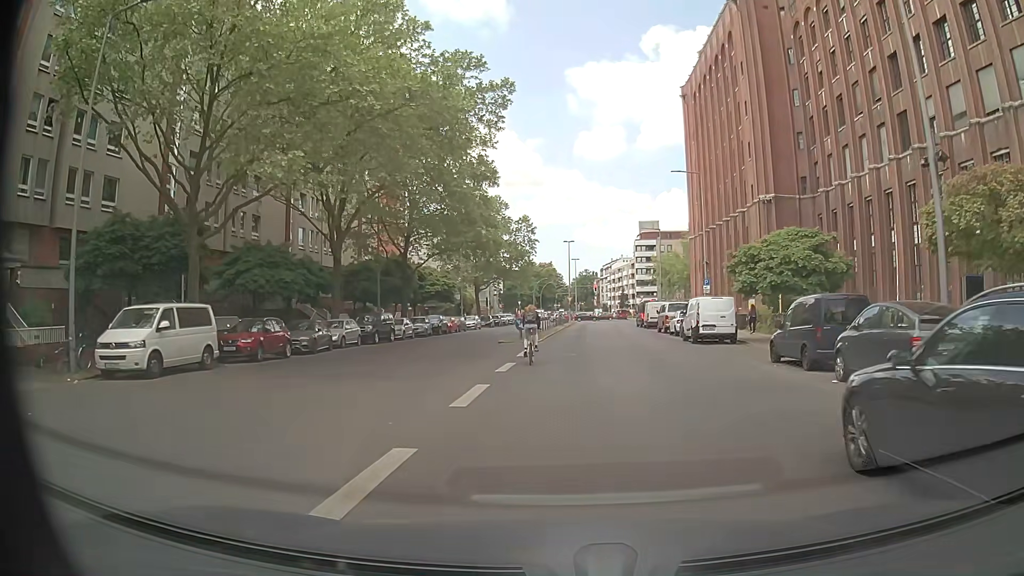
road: tertiary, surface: asphalt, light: Day
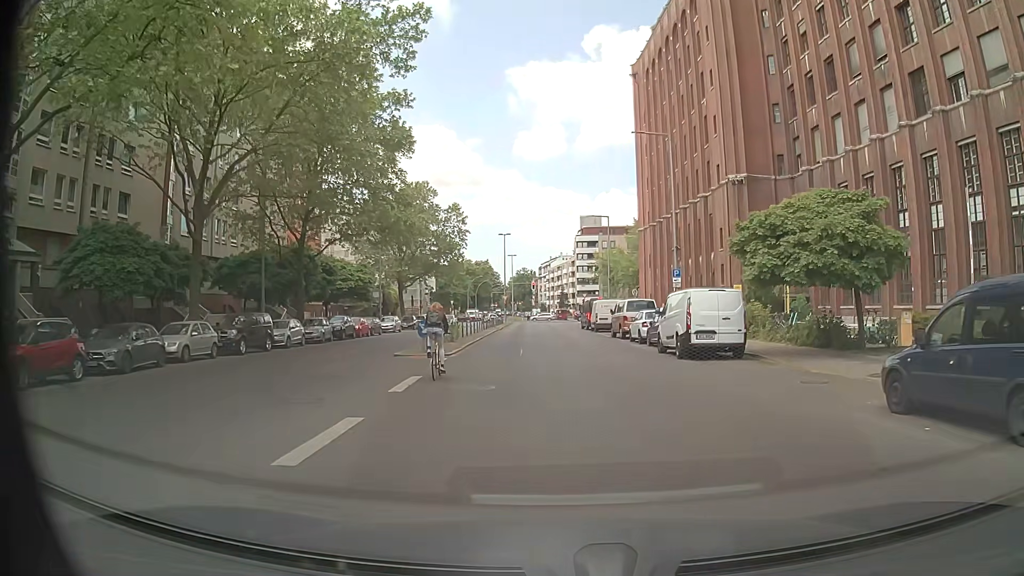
(+0.5, +9.8) m; +6°
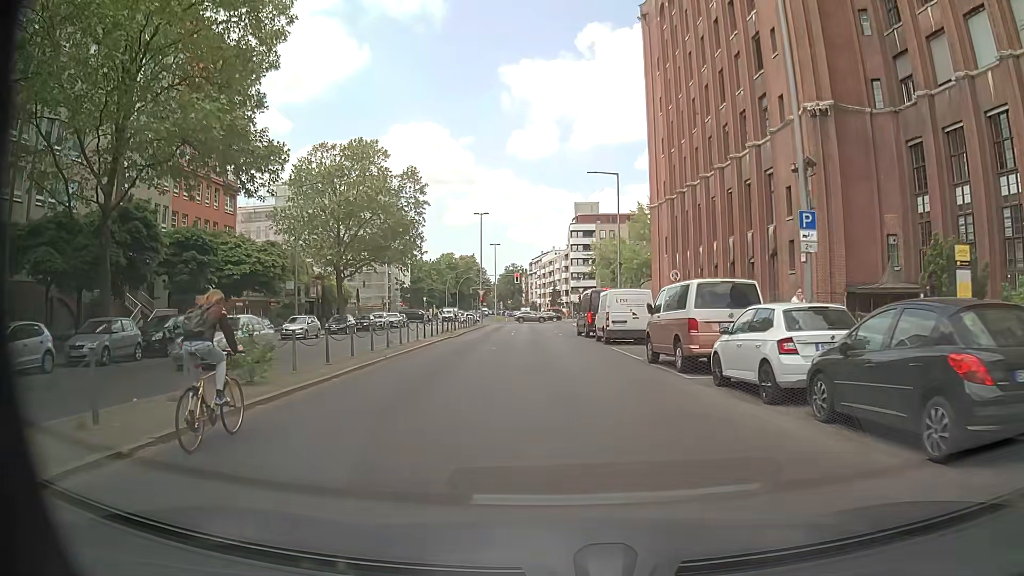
(+0.3, +19.7) m; 0°
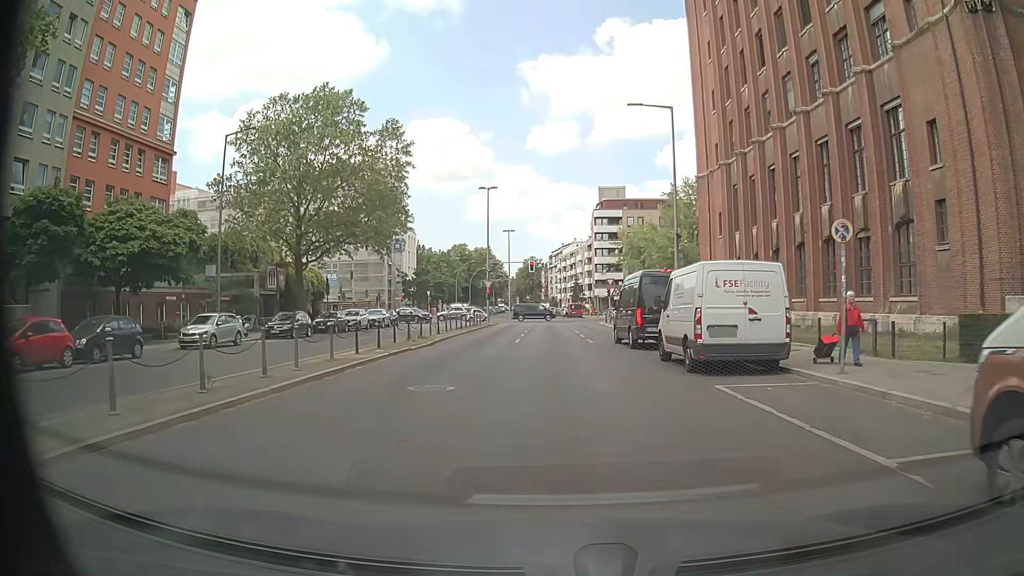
(-0.2, +14.1) m; -2°
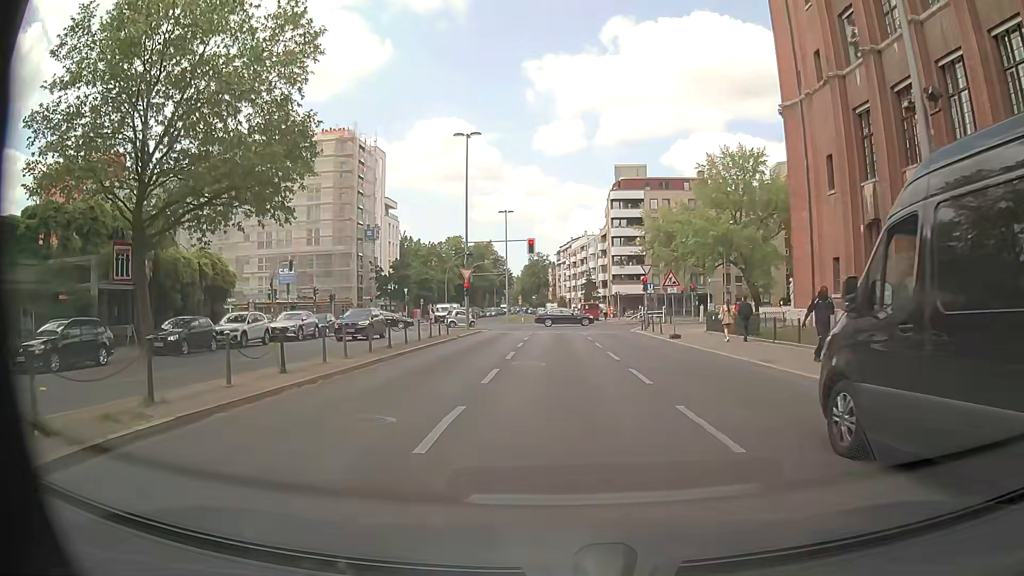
(-0.1, +20.4) m; -1°
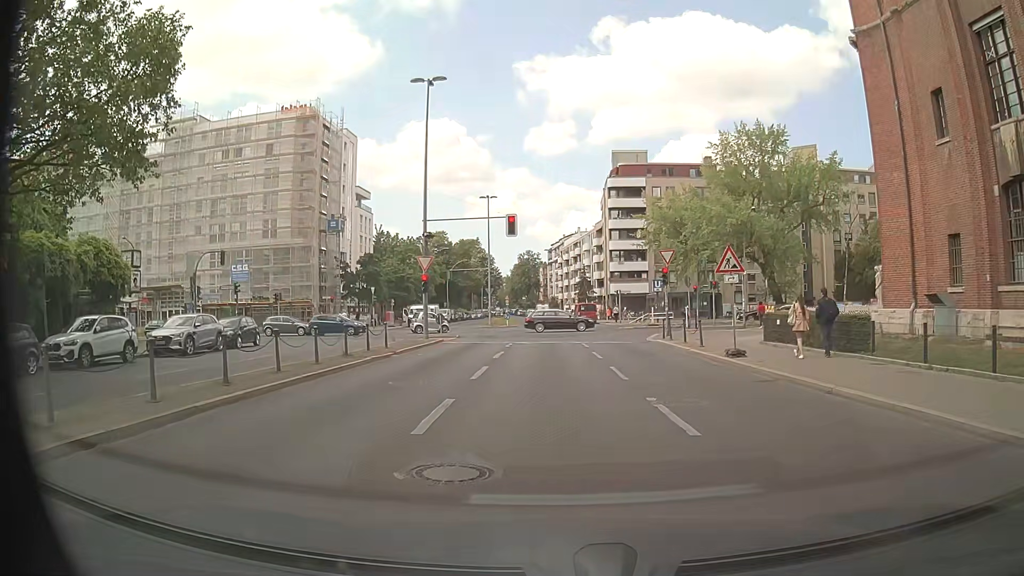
(+0.2, +11.1) m; +1°
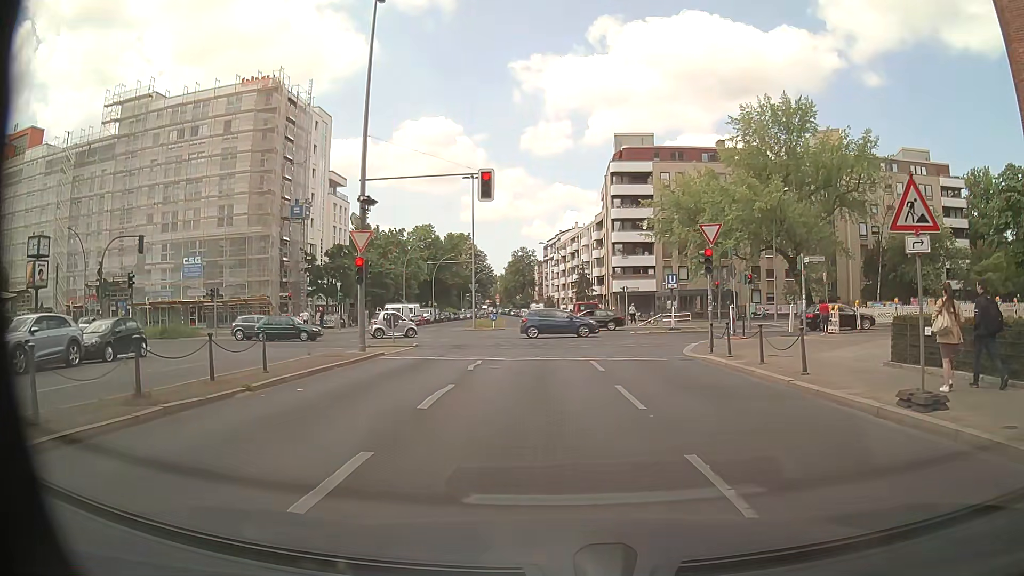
(0.0, +9.9) m; +1°
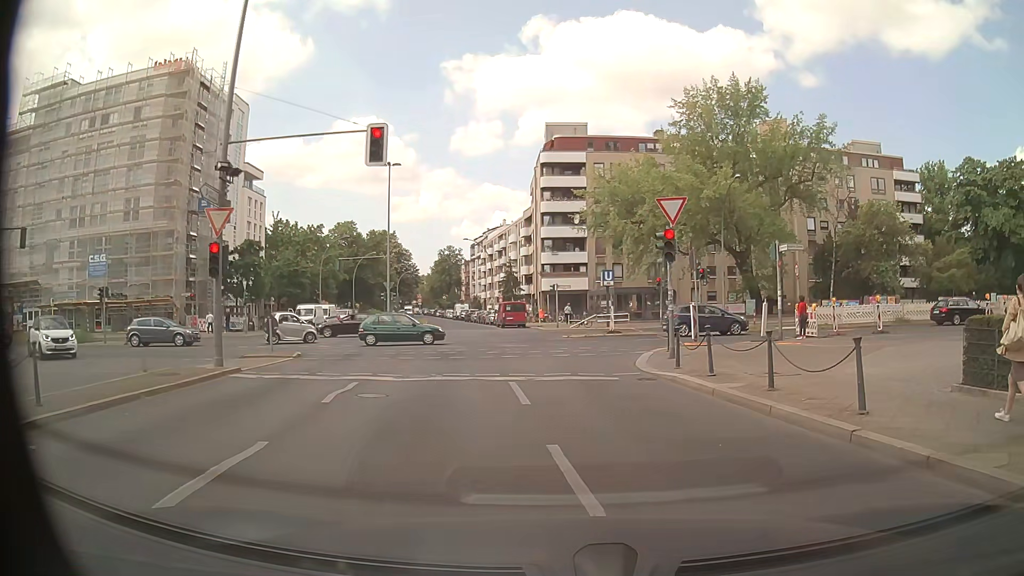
(+0.1, +5.3) m; +5°
